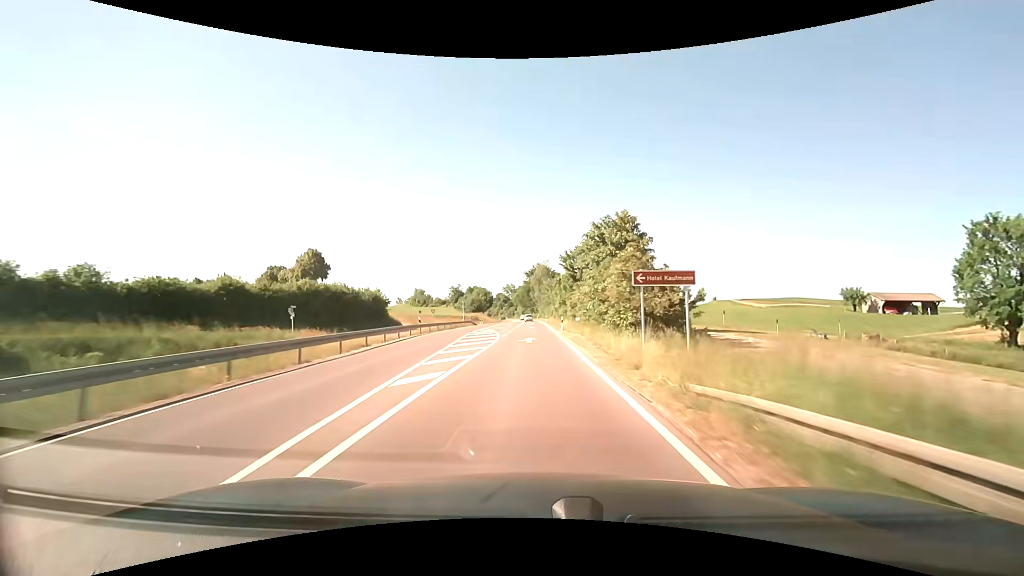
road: primary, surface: asphalt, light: Day
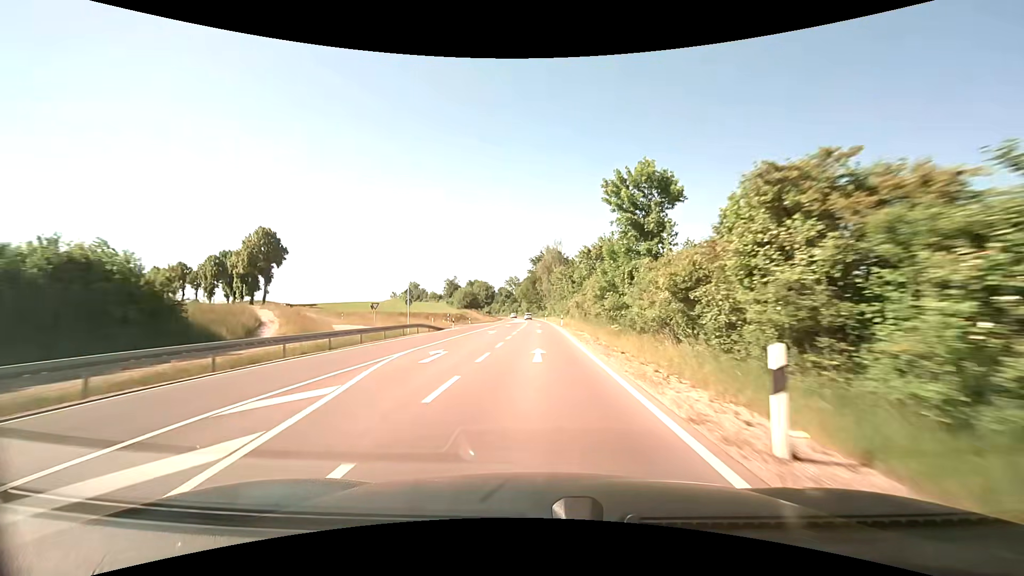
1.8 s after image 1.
(-0.1, +34.2) m; -1°
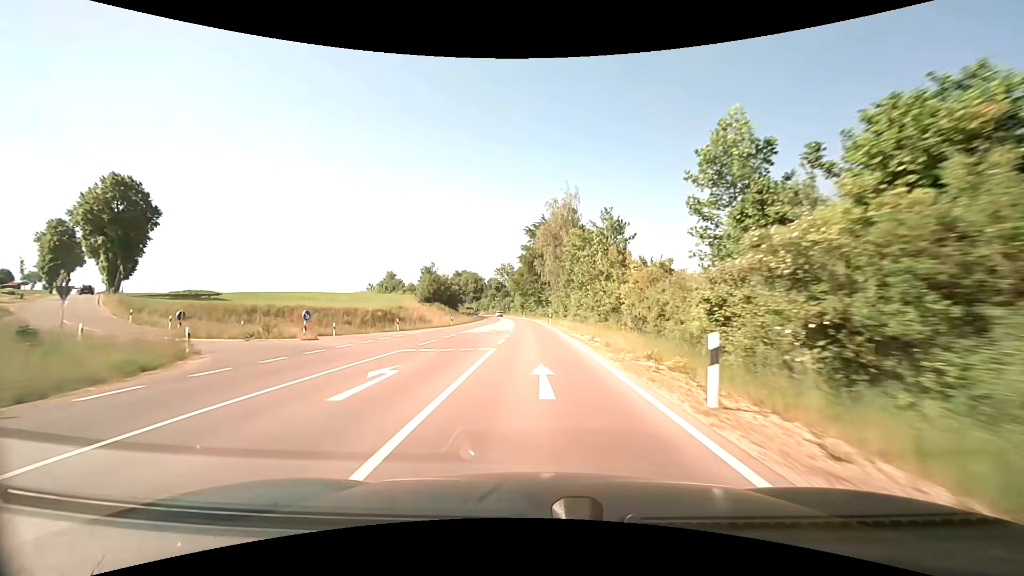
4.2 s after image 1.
(-0.1, +46.0) m; 0°
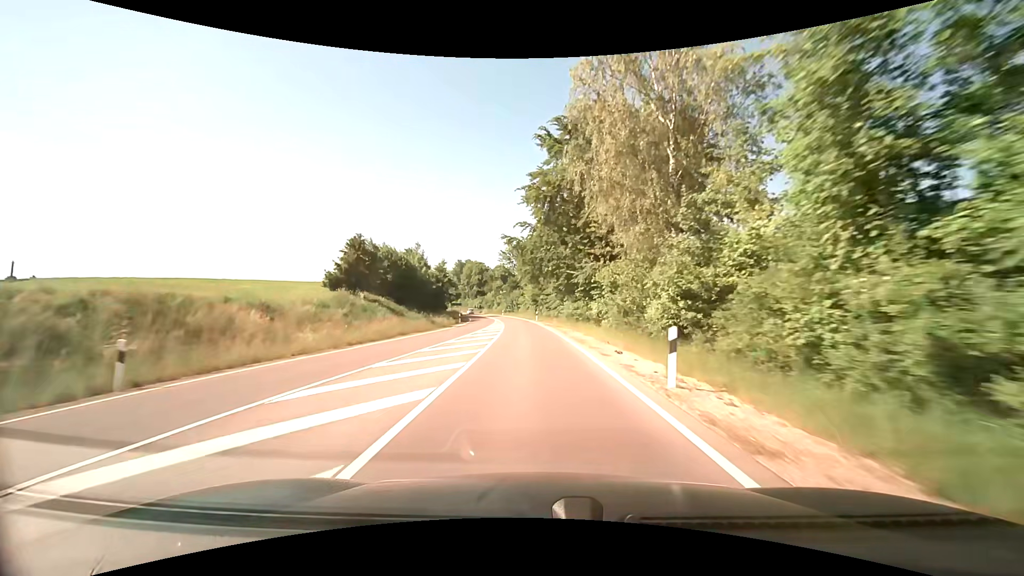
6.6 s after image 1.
(-0.5, +46.8) m; -2°
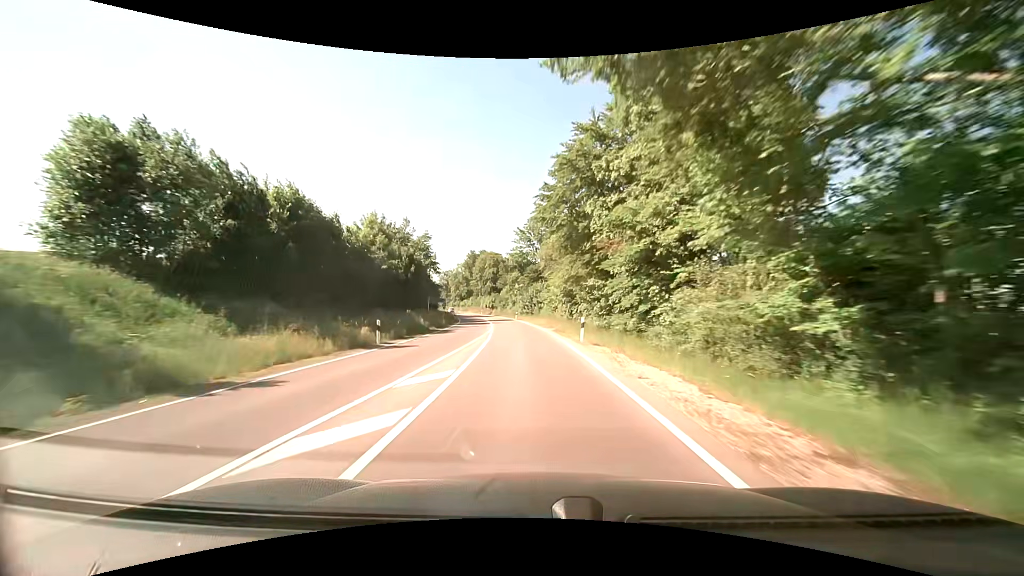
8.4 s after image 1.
(-0.4, +35.8) m; -1°
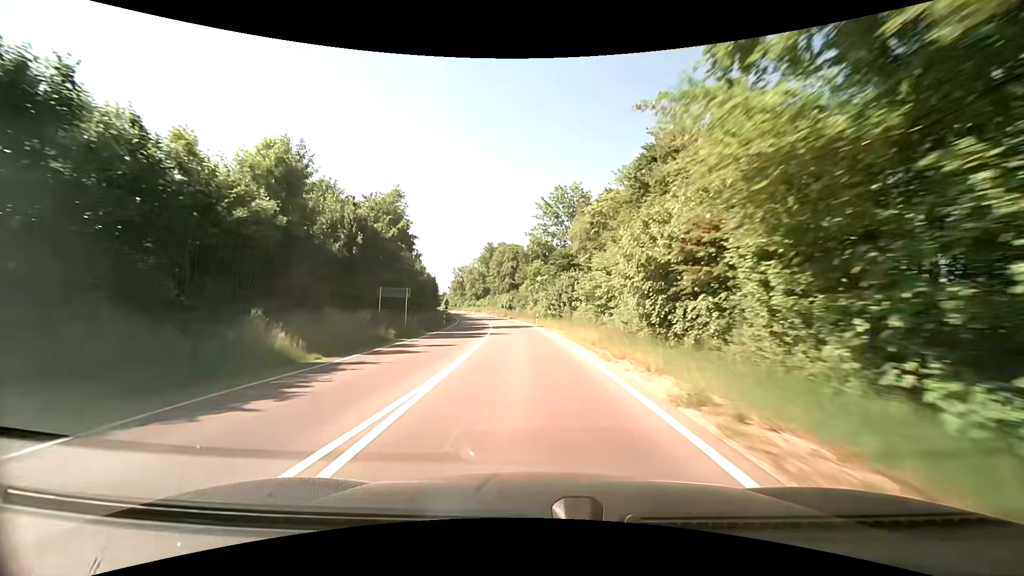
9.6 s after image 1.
(-0.6, +24.1) m; -3°
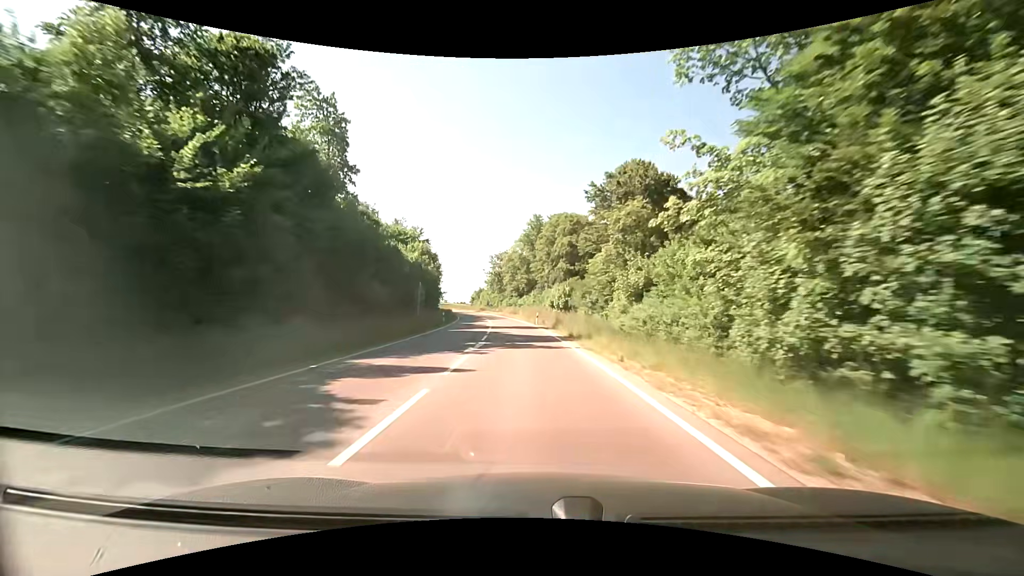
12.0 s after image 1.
(-2.2, +48.9) m; -5°
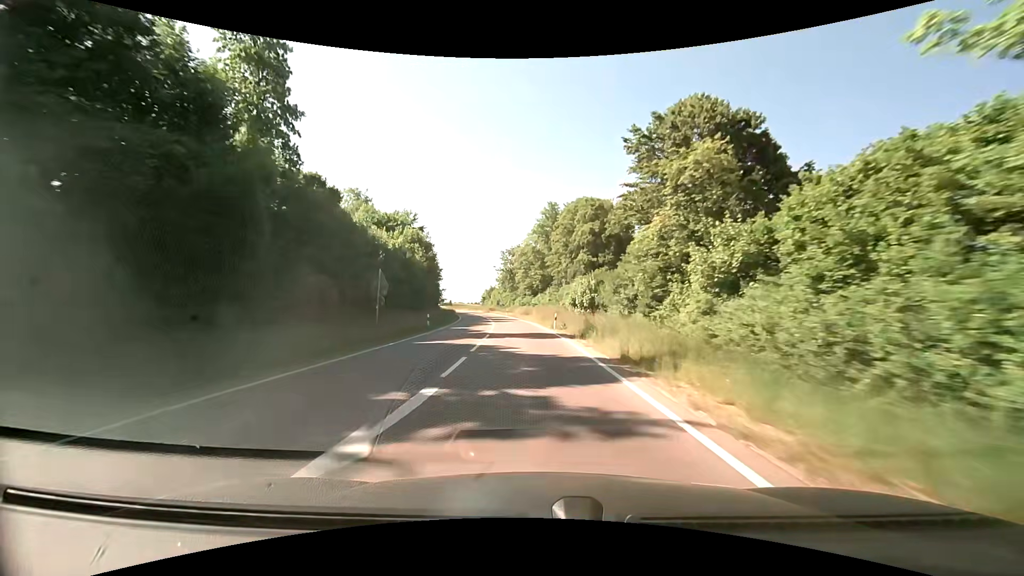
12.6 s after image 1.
(-0.1, +12.4) m; -2°
(0, +10) (-1, +20) (-1, +30) (-2, +40) (-3, +50) (-5, +60) (-6, +70) (-8, +79) (-10, +89) (-12, +99) m
